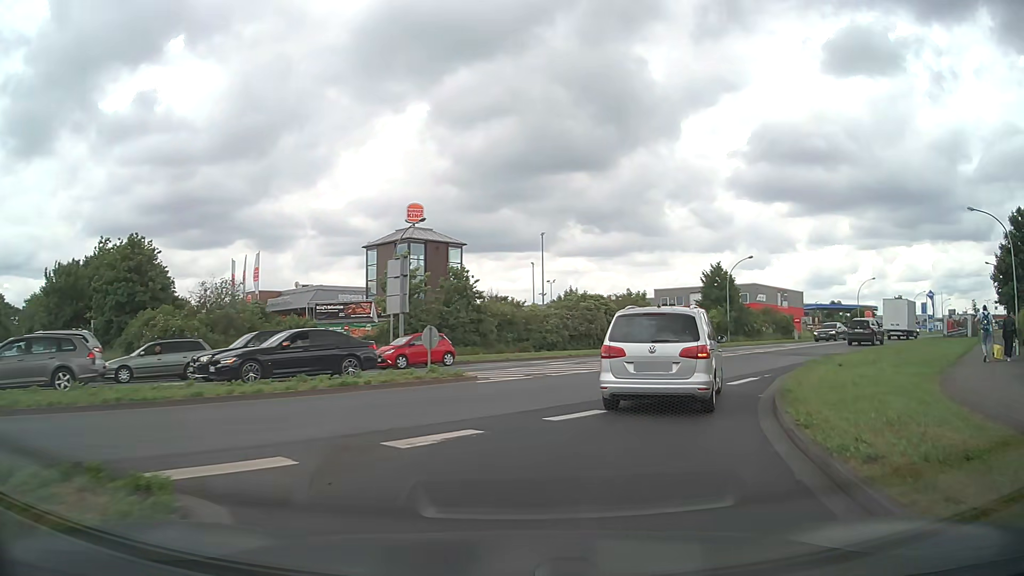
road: tertiary_link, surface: asphalt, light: Day
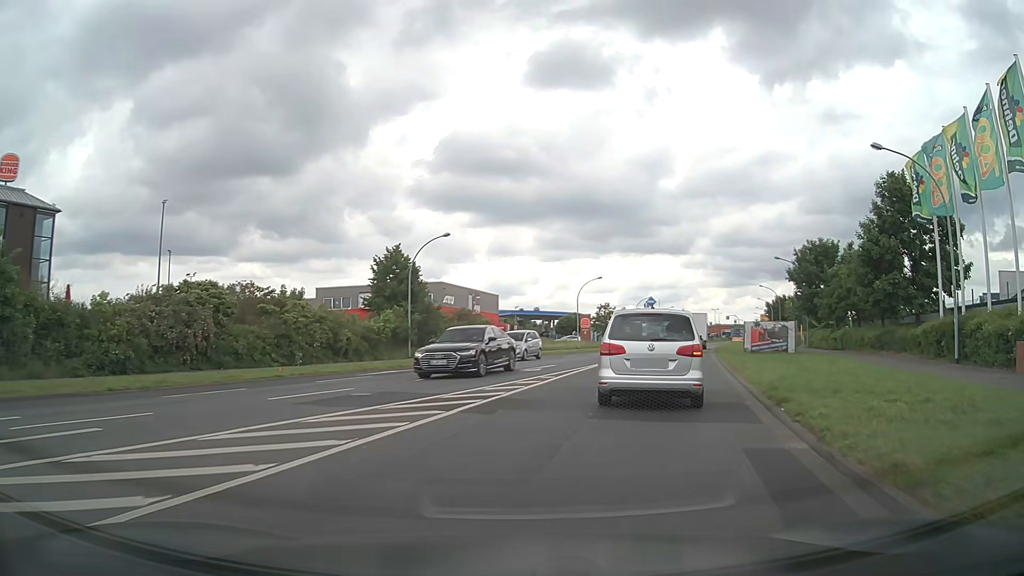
(+4.7, +18.8) m; +28°
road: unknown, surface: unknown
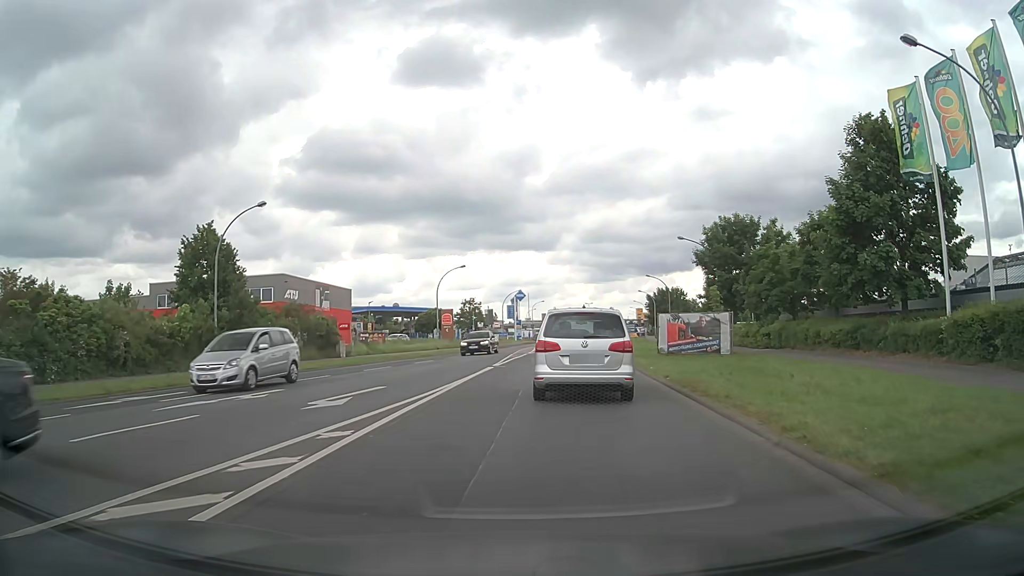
(+1.1, +10.5) m; +11°
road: tertiary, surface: asphalt
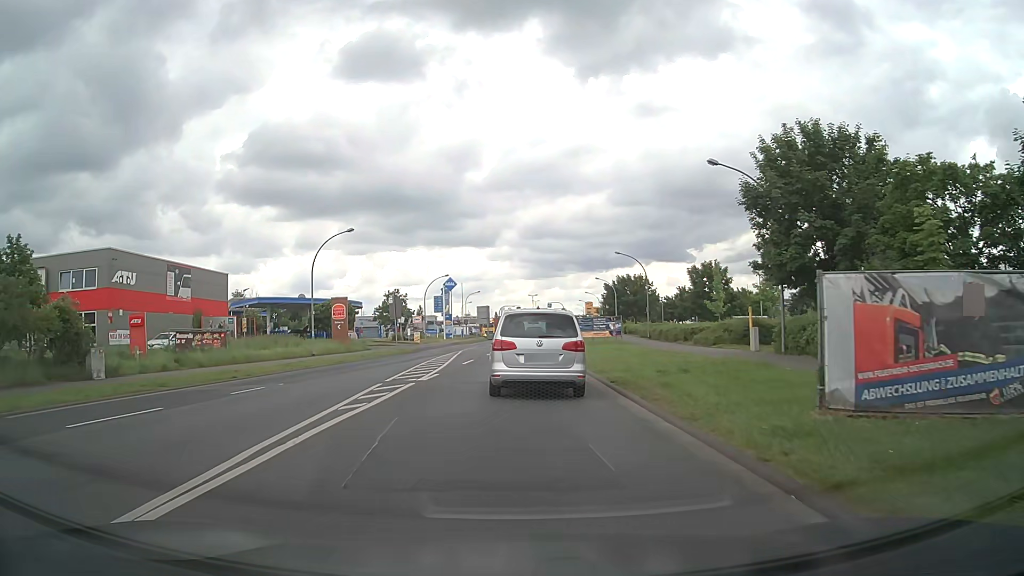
(+1.6, +21.8) m; +5°
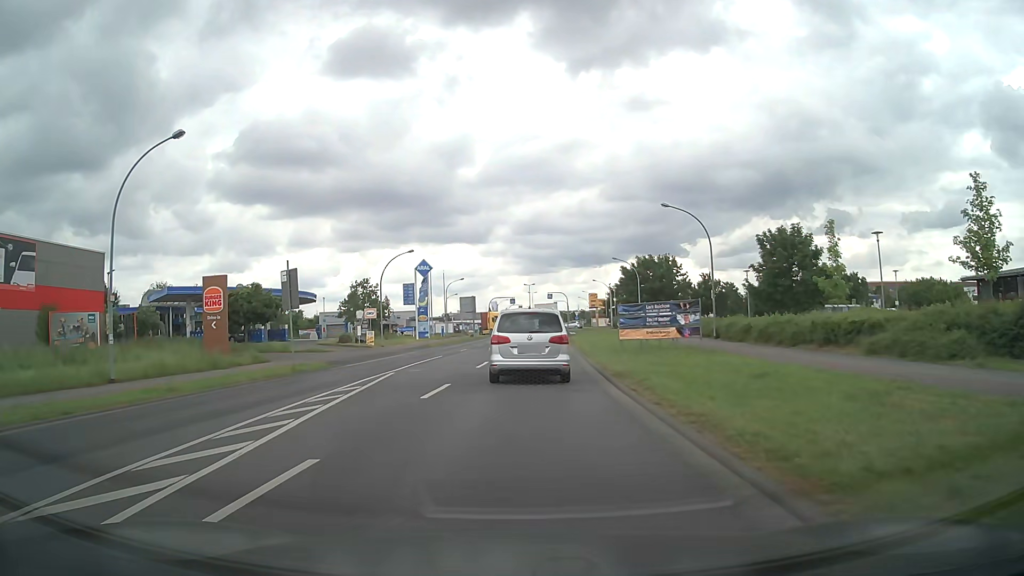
(+0.2, +22.1) m; +1°
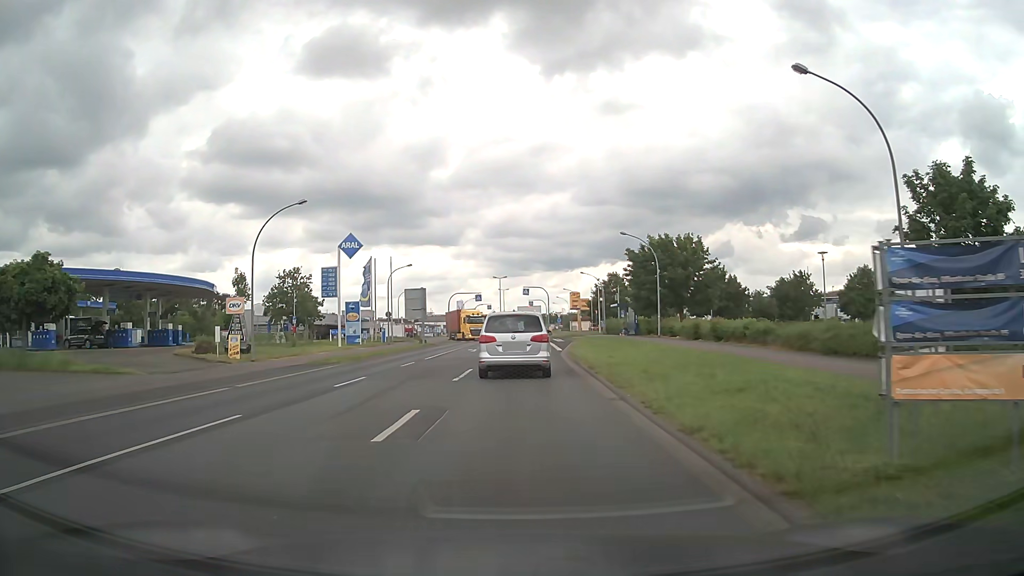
(+0.4, +22.7) m; +2°
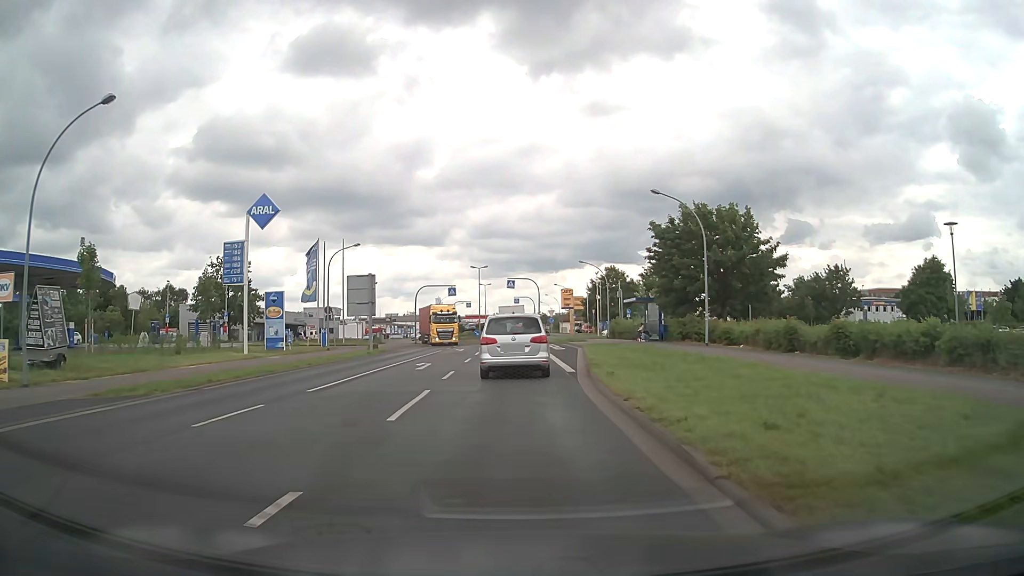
(+0.2, +16.4) m; +1°
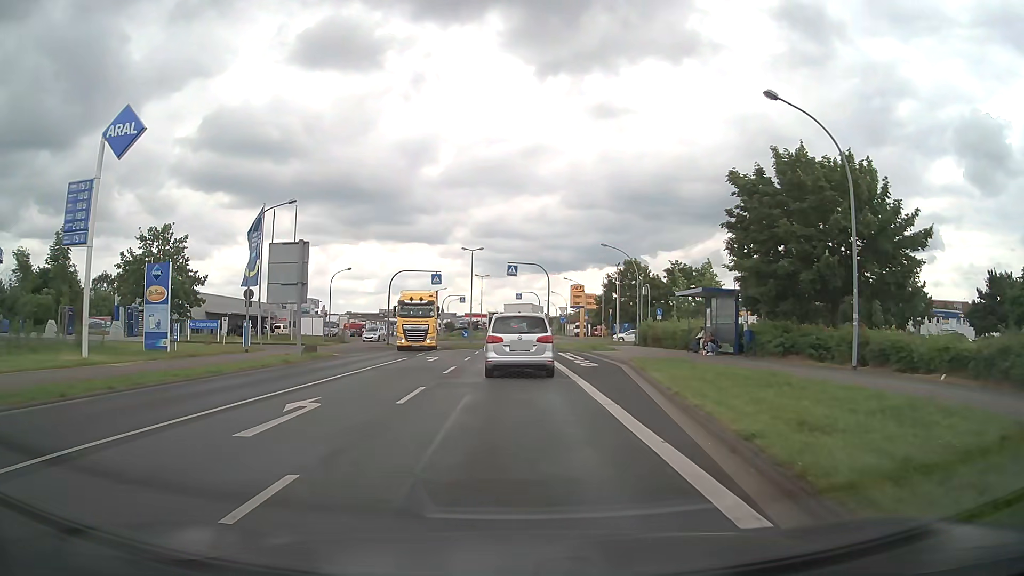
(0.0, +15.6) m; 0°
